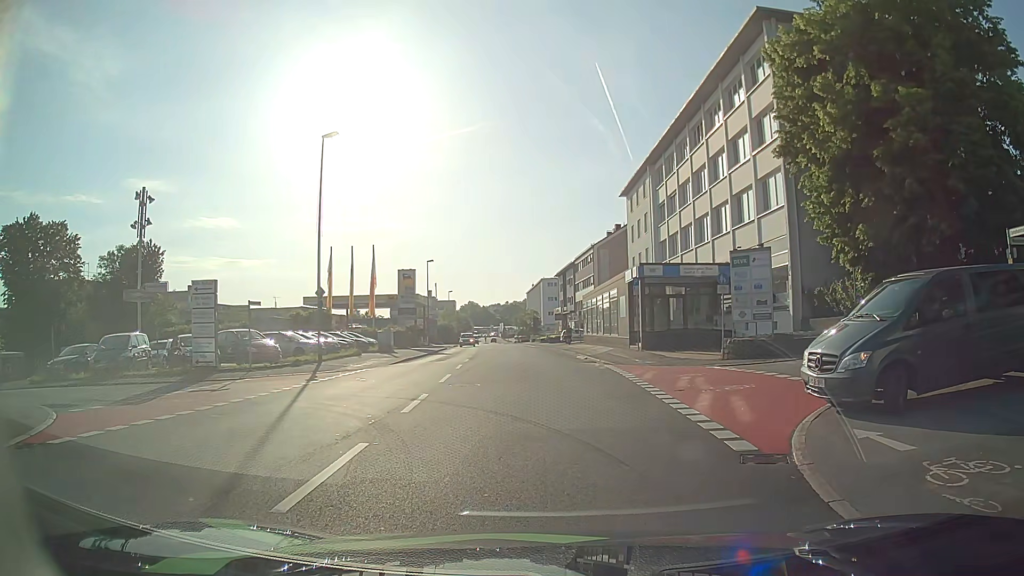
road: tertiary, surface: asphalt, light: Day
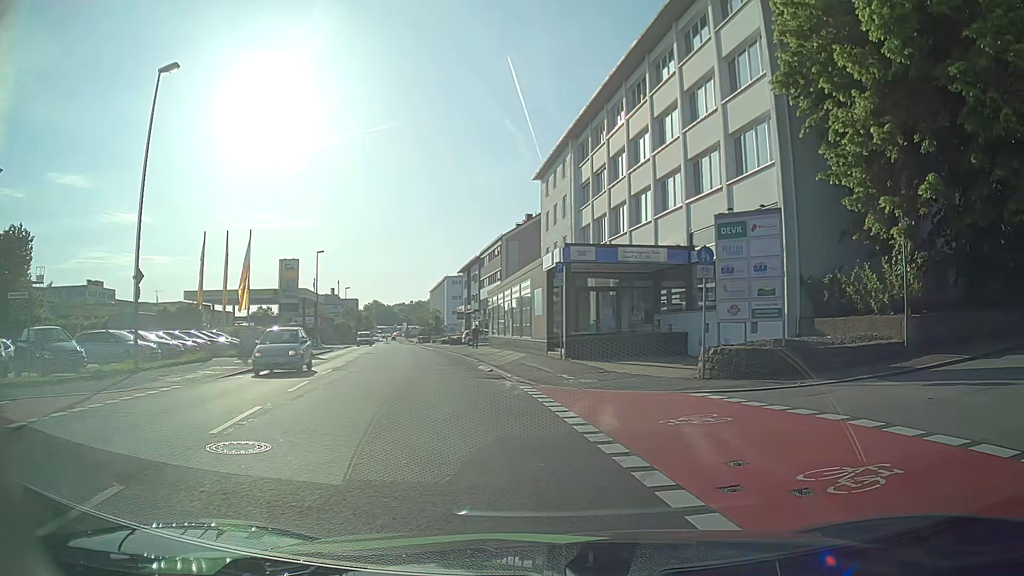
(+0.5, +8.6) m; +10°
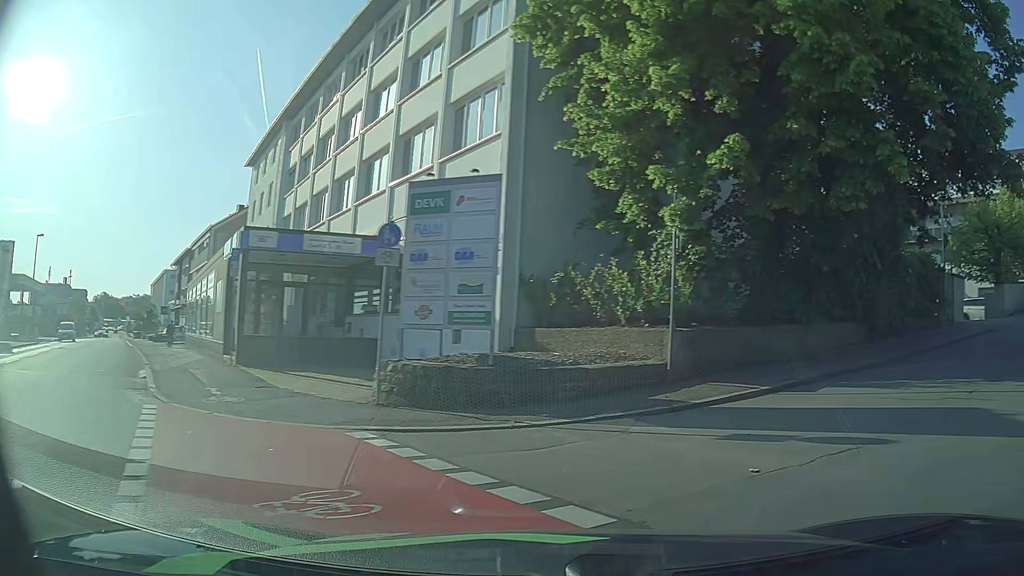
(+0.8, +4.3) m; +24°
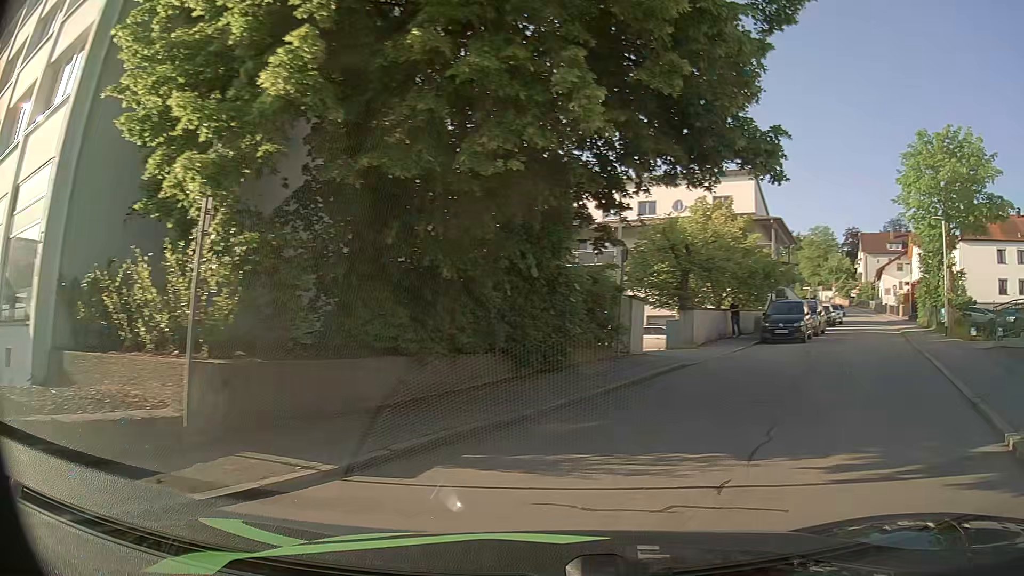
(+1.2, +4.4) m; +31°
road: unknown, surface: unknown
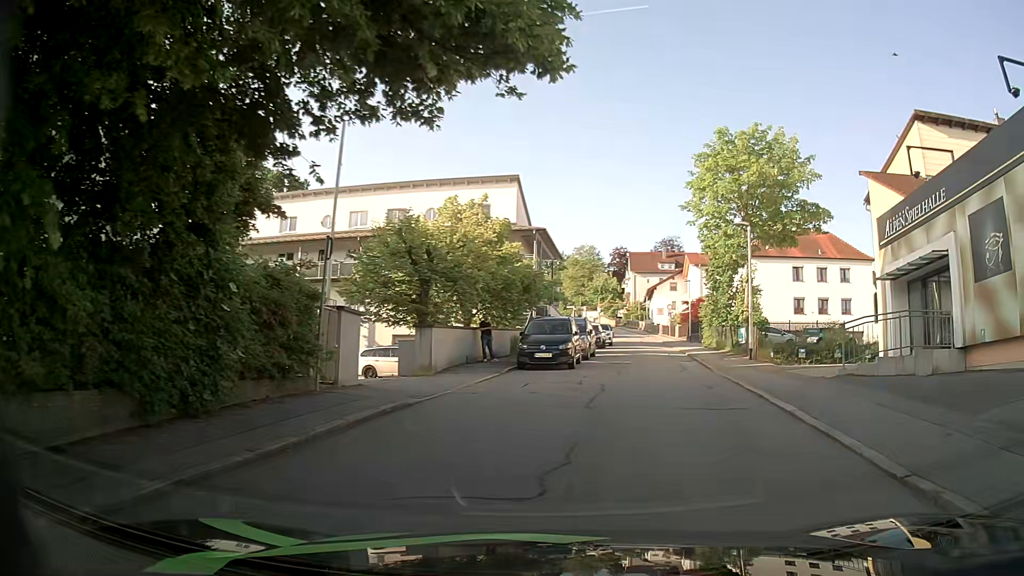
(+0.9, +4.6) m; +19°
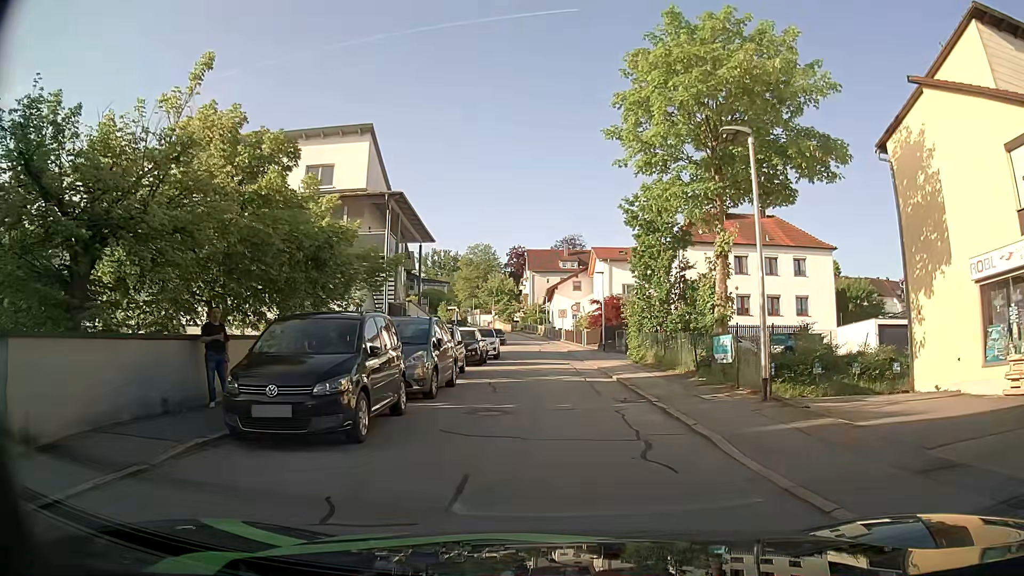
(+1.5, +12.9) m; +8°
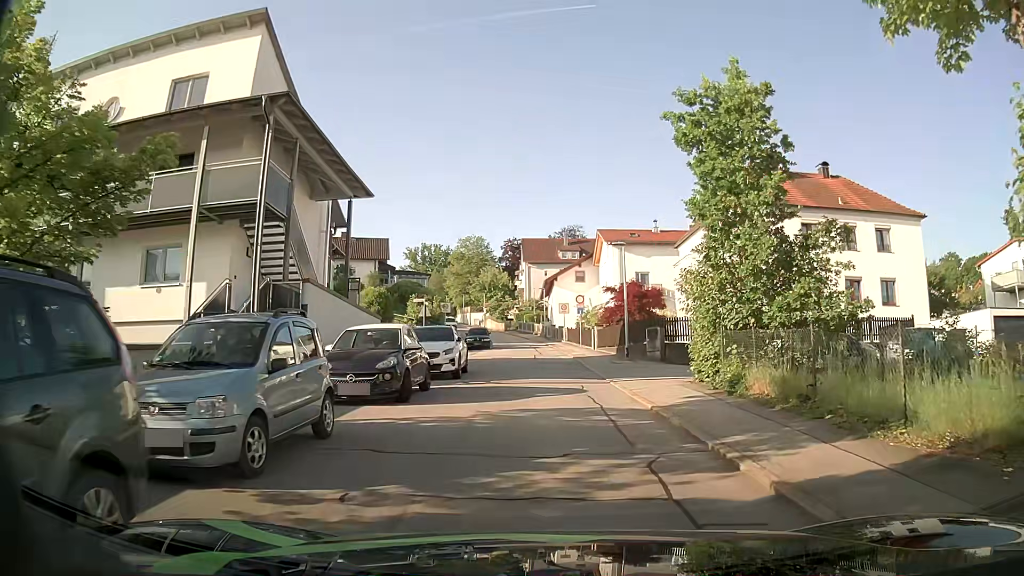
(+0.1, +13.3) m; -1°
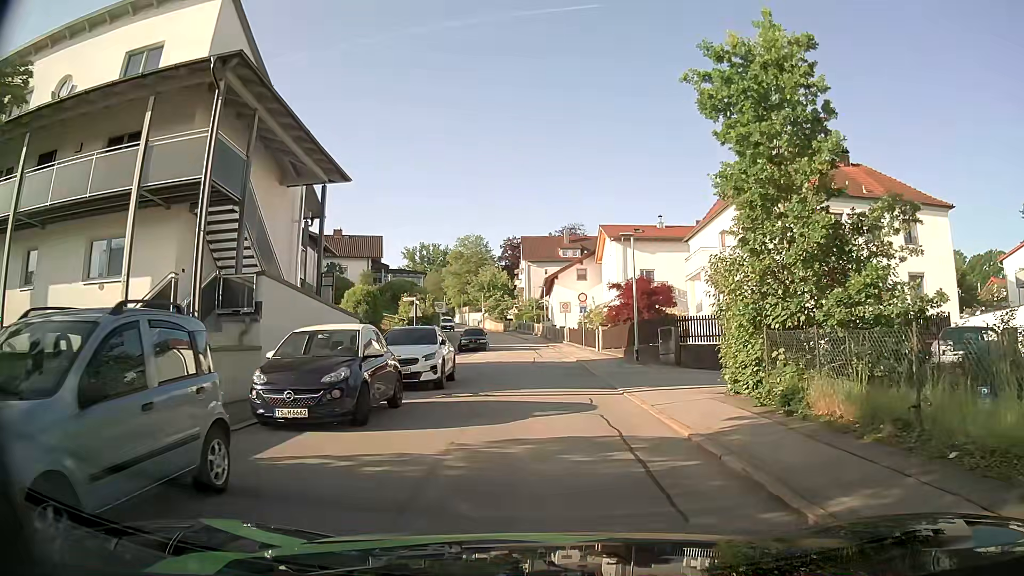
(+0.1, +2.9) m; +1°
